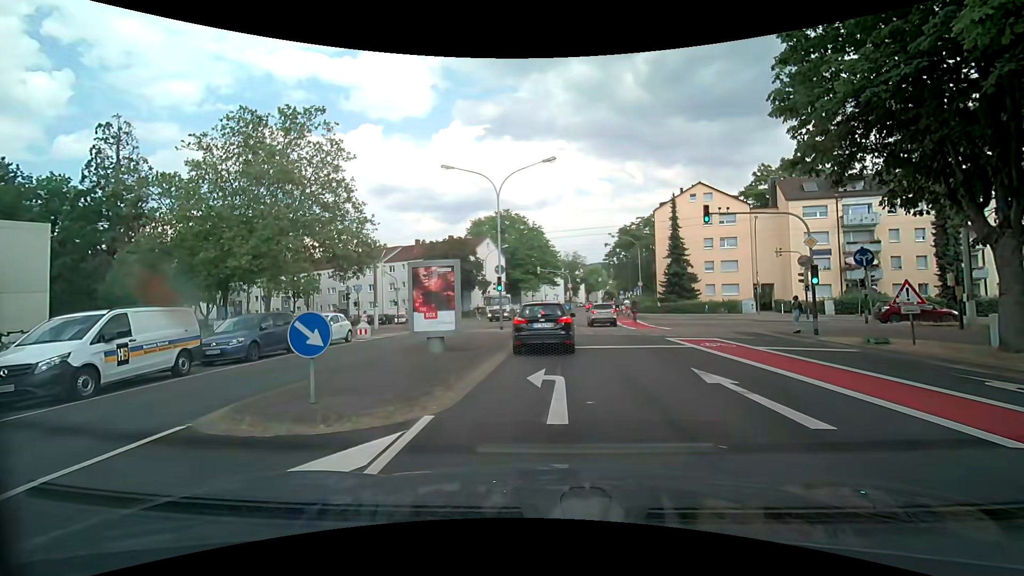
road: tertiary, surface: asphalt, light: Day
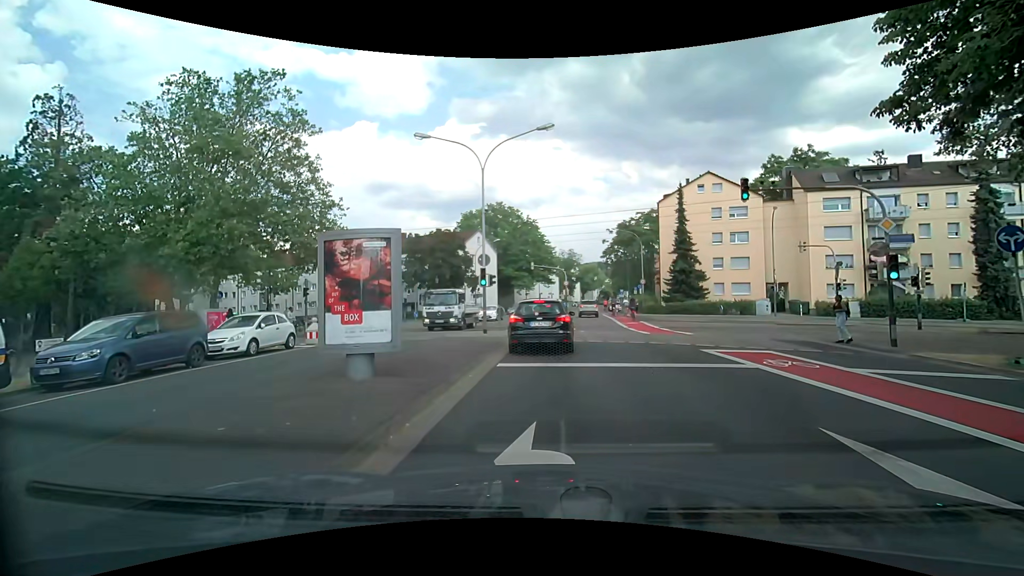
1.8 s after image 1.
(0.0, +5.1) m; 0°
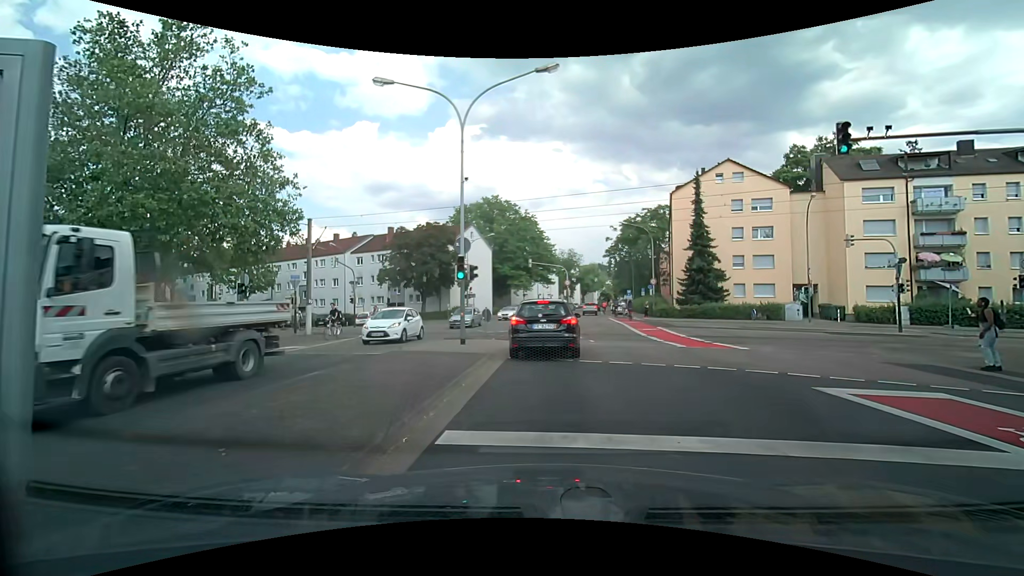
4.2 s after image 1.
(0.0, +5.9) m; +2°
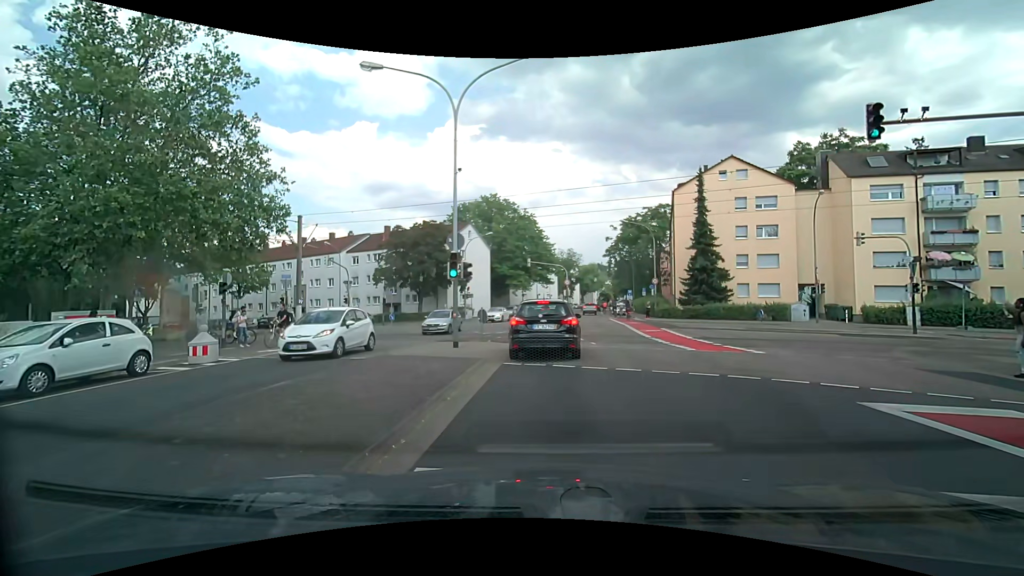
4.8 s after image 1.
(0.0, +1.2) m; -2°
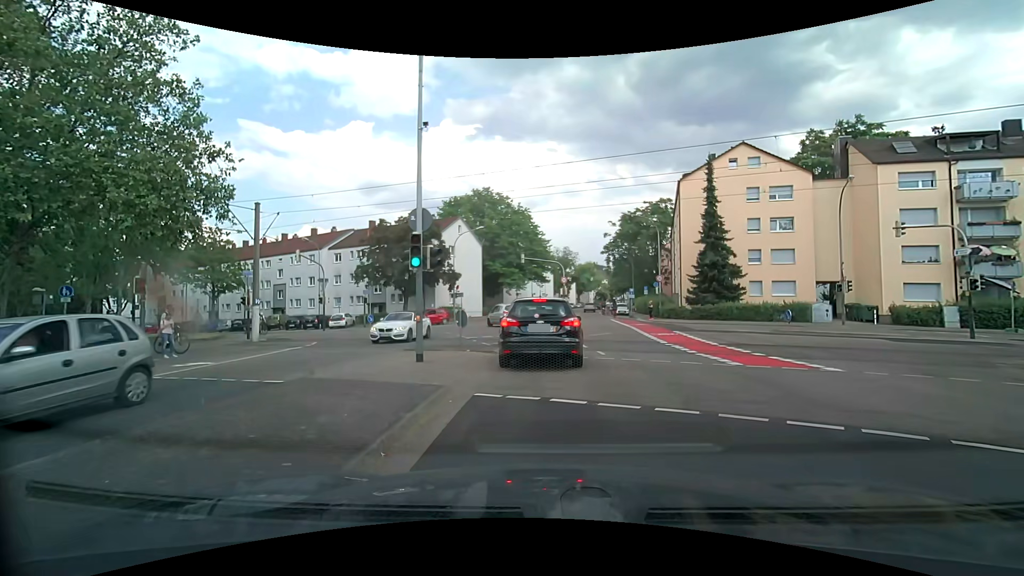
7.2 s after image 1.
(+0.1, +4.0) m; +1°
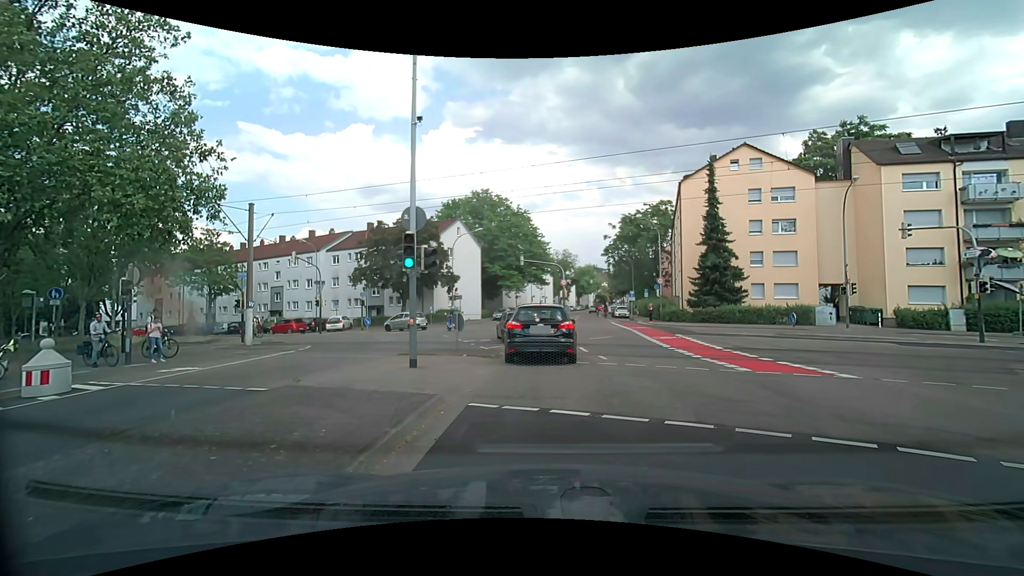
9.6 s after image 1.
(0.0, +0.5) m; 0°
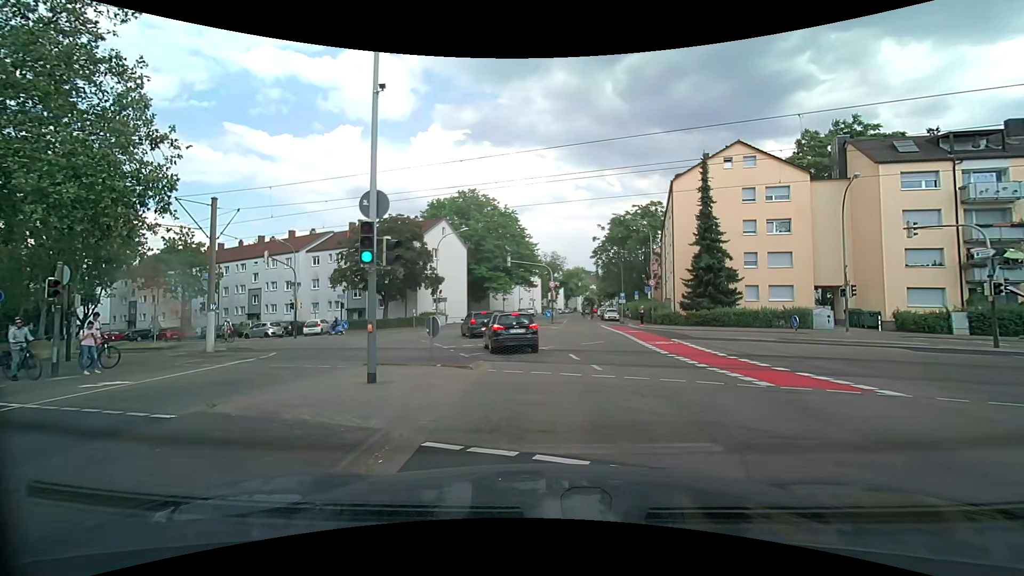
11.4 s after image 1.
(0.0, +2.0) m; 0°
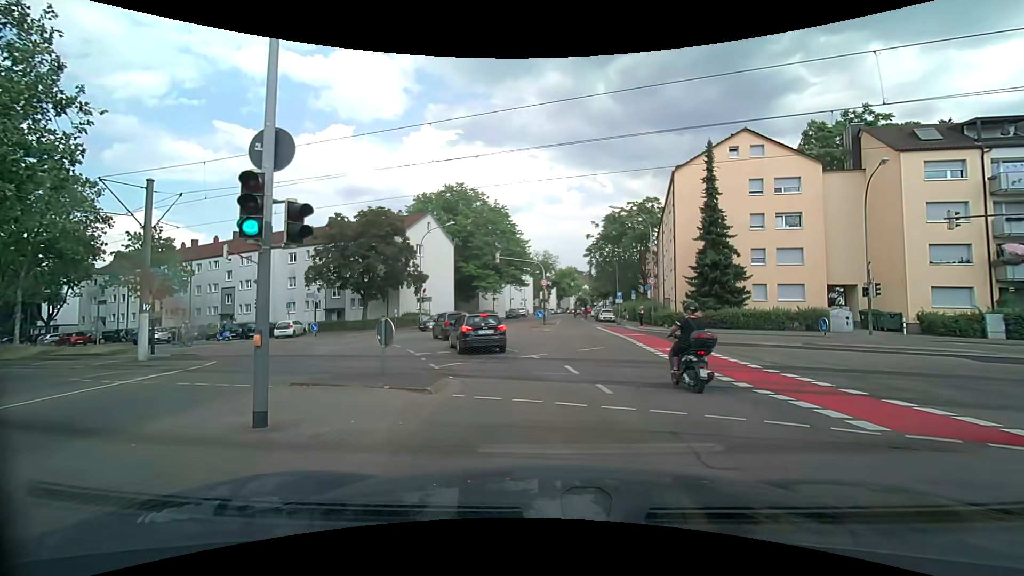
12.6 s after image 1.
(+0.1, +3.5) m; +3°
(0, +10) (-2, +20) (-6, +29) (-13, +36) (-22, +40) (-31, +43) (-41, +47) (-50, +51) (-59, +55) (-68, +59) m
